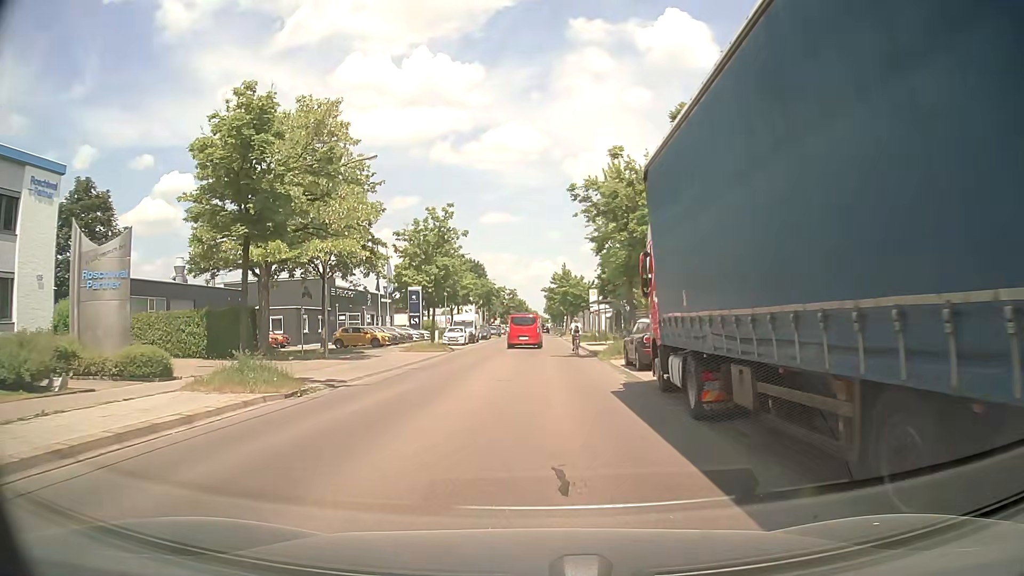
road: tertiary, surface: asphalt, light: Day
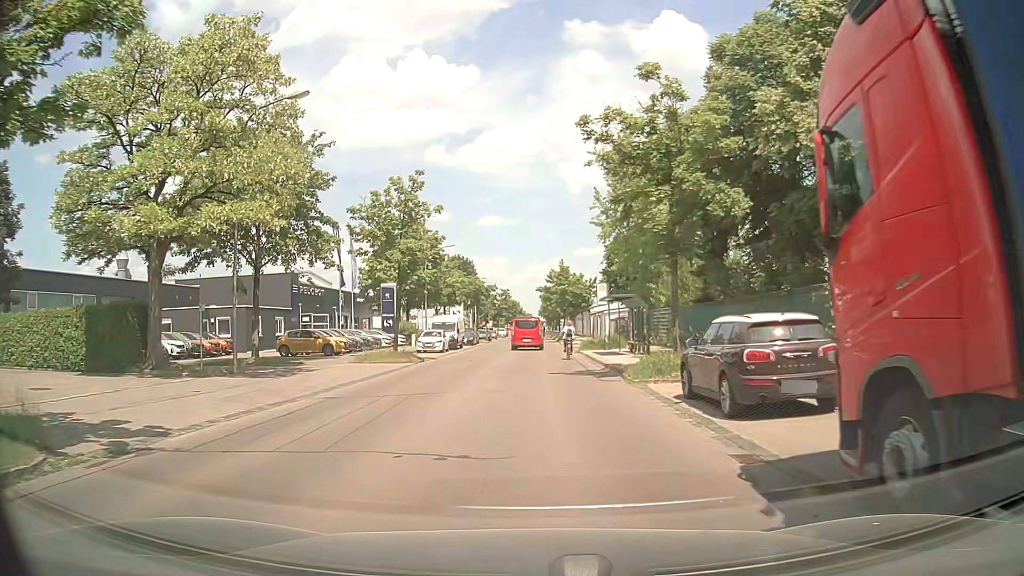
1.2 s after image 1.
(+0.2, +9.4) m; +1°
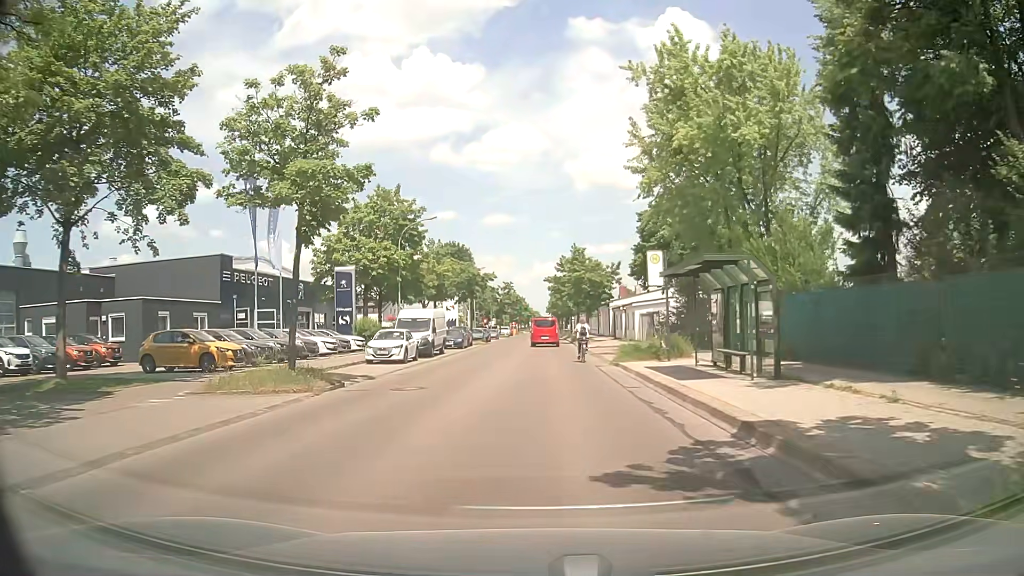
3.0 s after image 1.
(+0.1, +14.6) m; 0°
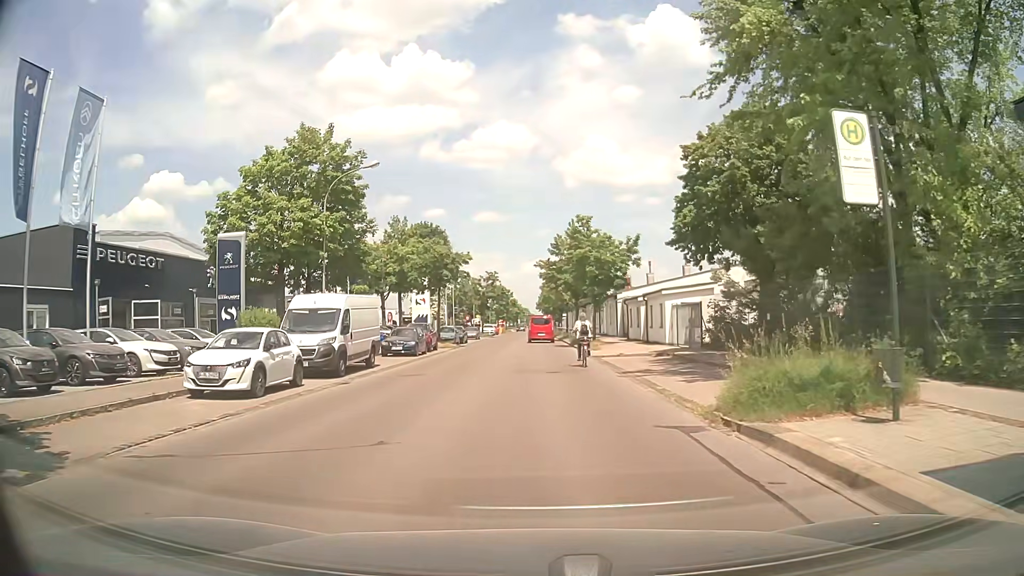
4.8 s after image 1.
(+0.1, +14.7) m; 0°
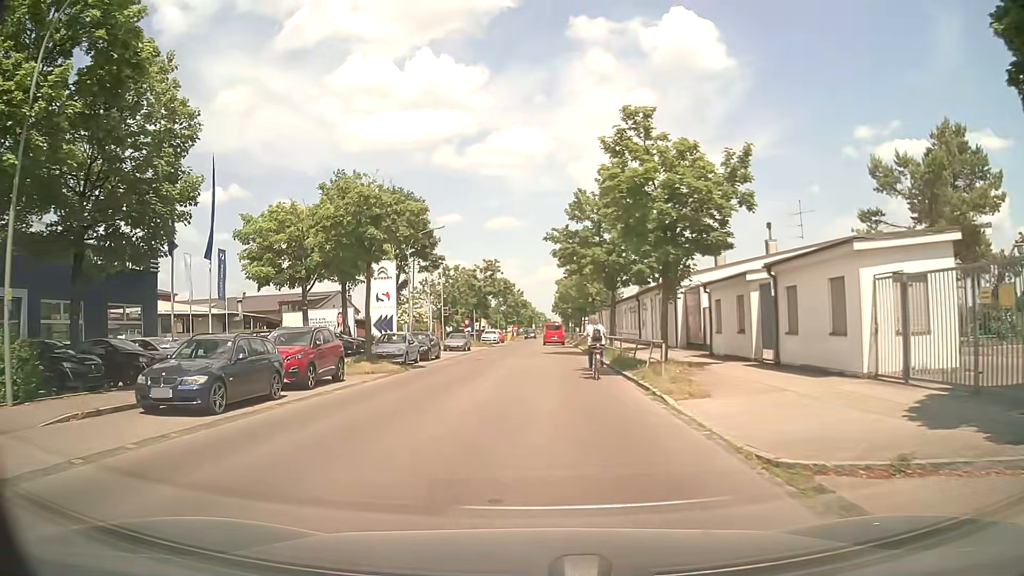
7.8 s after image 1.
(+0.6, +21.1) m; -1°
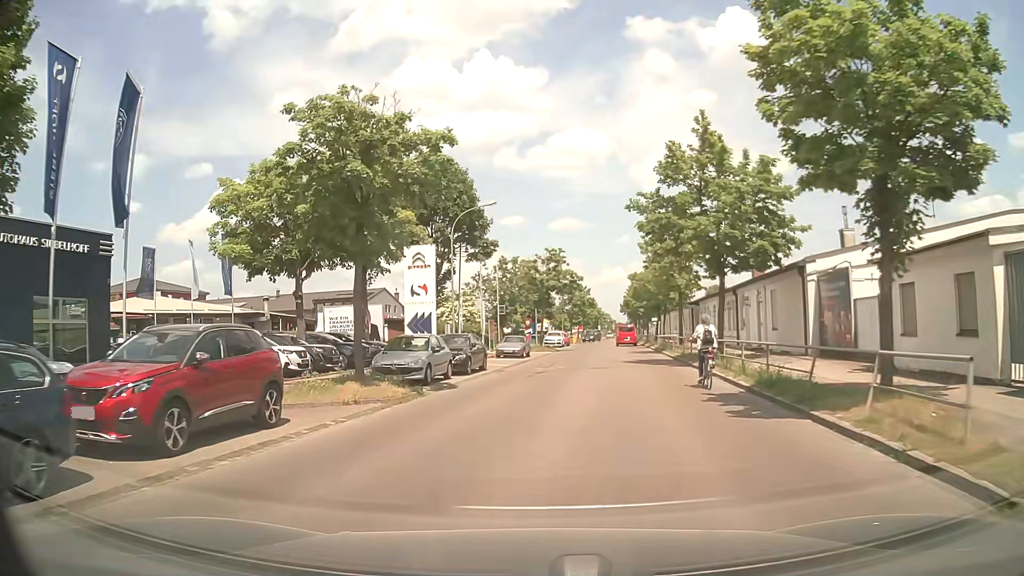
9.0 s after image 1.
(-0.5, +9.9) m; -5°
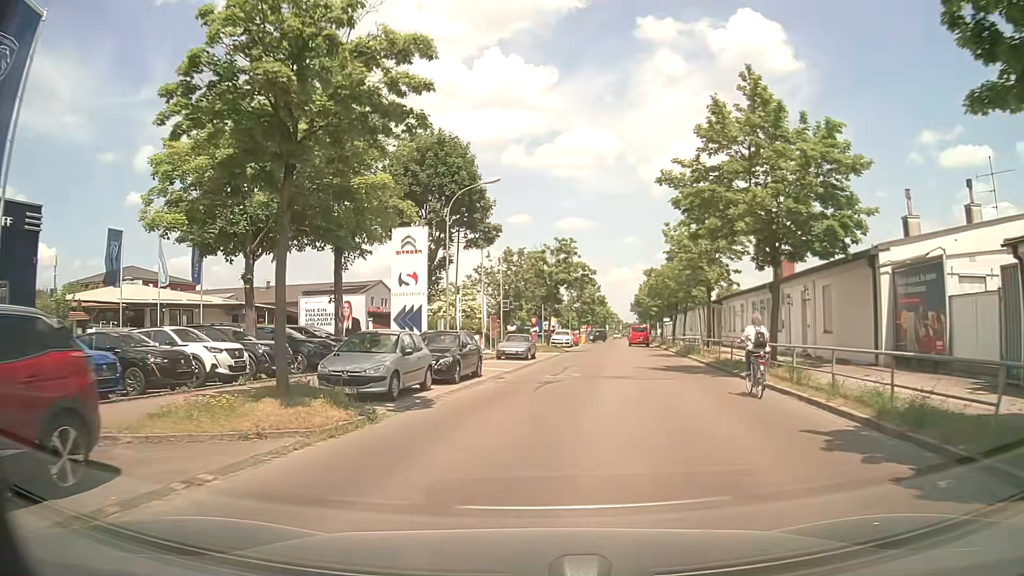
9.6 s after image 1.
(-0.1, +5.7) m; -1°
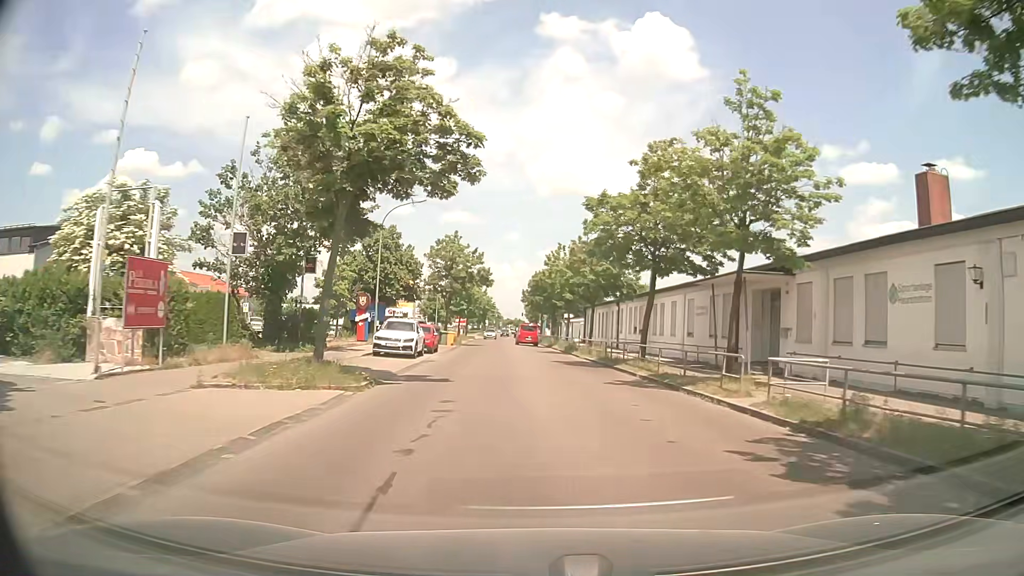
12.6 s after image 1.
(+2.7, +33.6) m; +10°
(0, +10) (+1, +20) (+1, +30) (+1, +40) (+1, +50) (+1, +60) (0, +70) (0, +80) (-1, +90) (-1, +100) m
